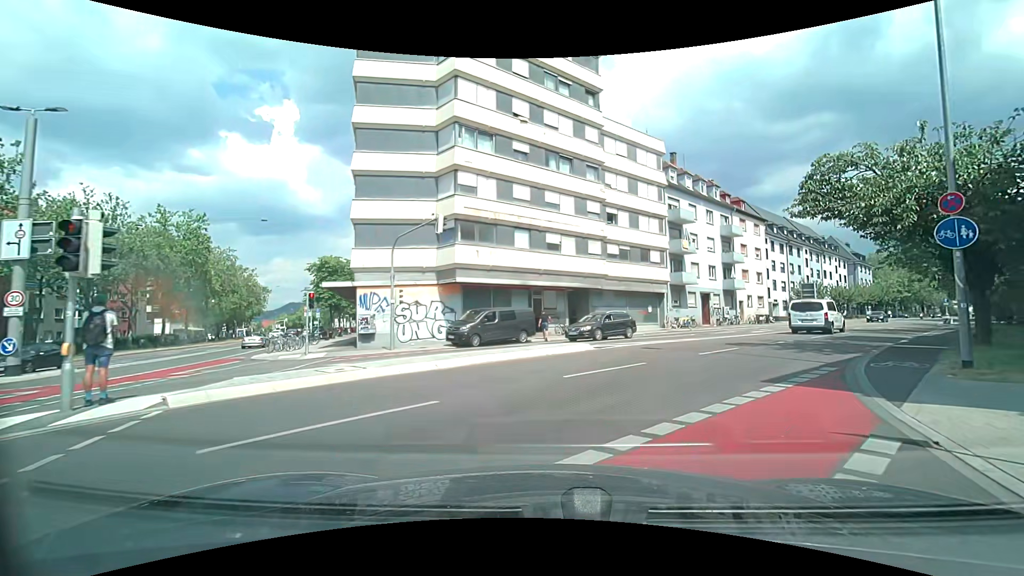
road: secondary_link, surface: asphalt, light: Day
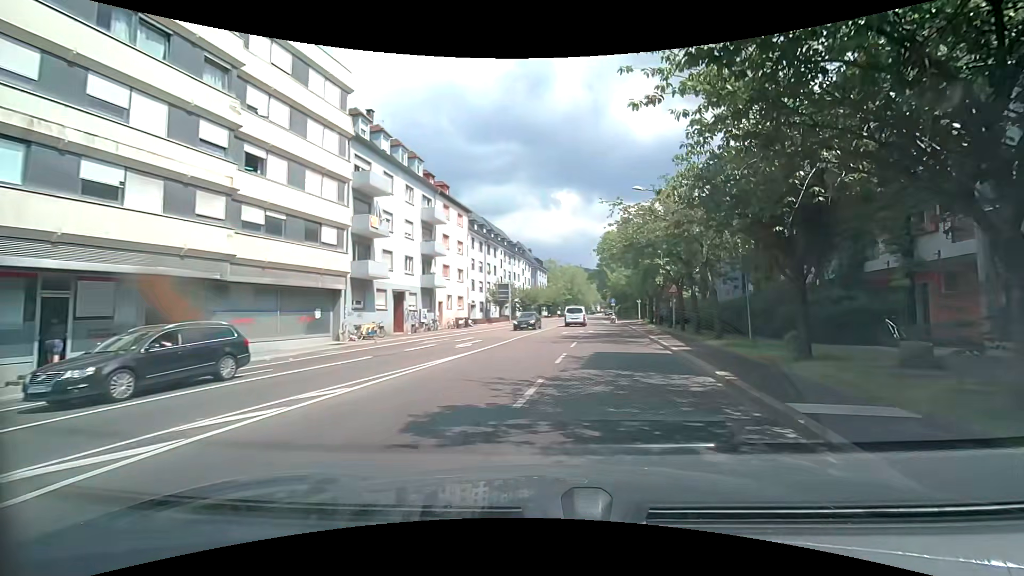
(+4.1, +13.0) m; +34°
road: secondary
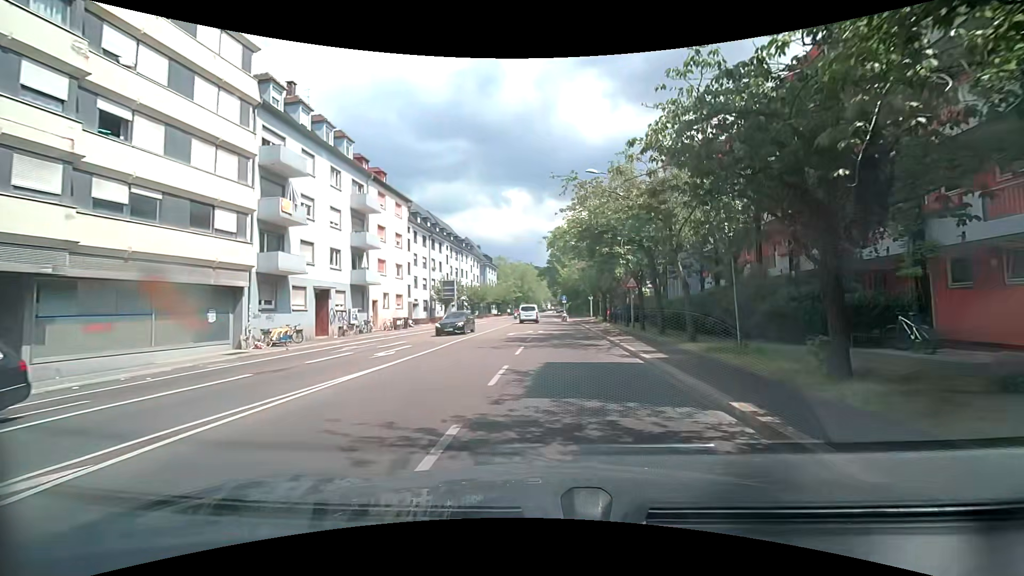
(+0.2, +4.0) m; +6°
(0, +10) (0, +20) (0, +30) (0, +40) (-1, +50) (-2, +60) (-2, +70) (-2, +80) (-2, +90) (-2, +100) m
